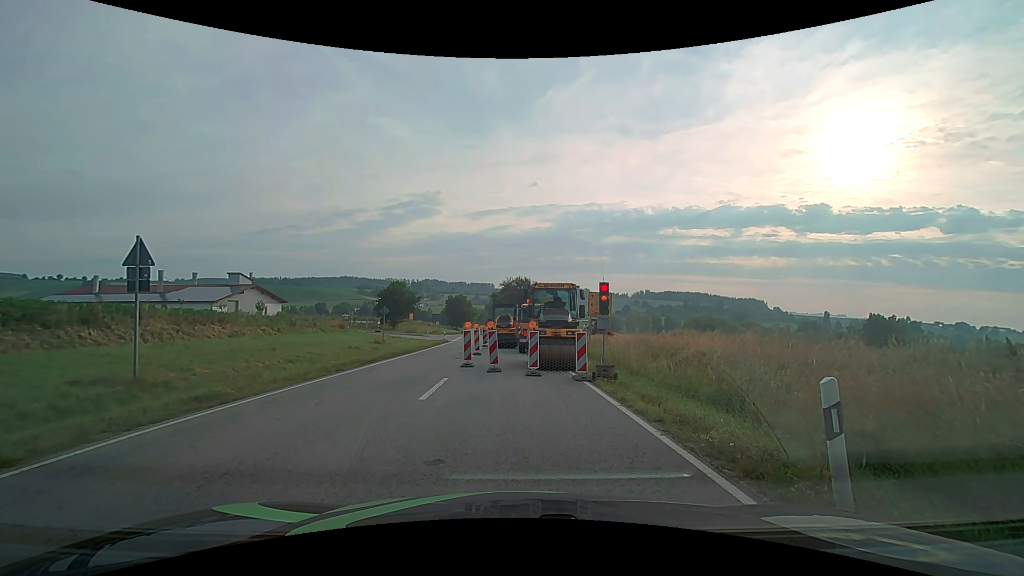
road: secondary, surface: asphalt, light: Day
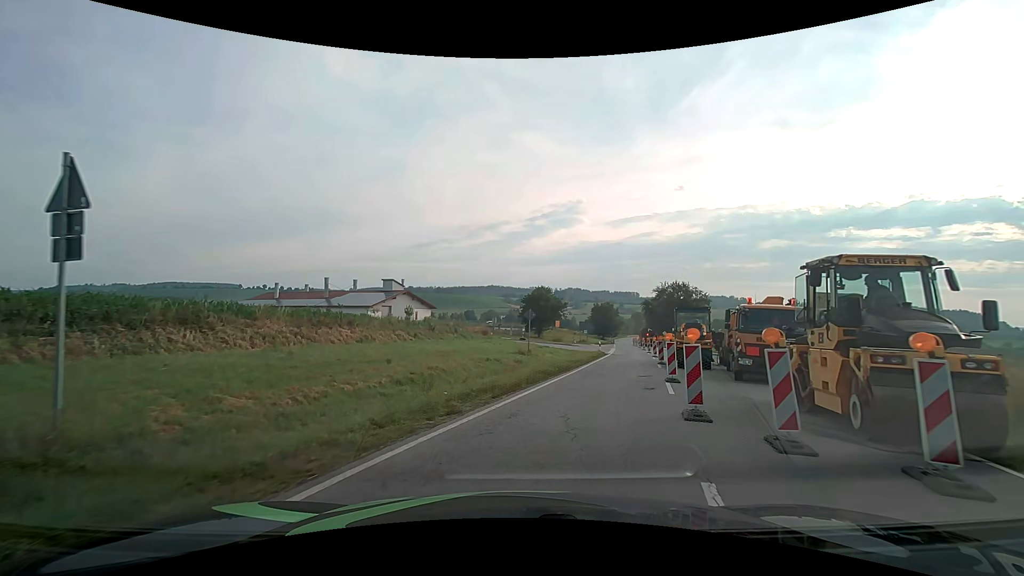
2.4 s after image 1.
(-2.0, +9.2) m; -18°
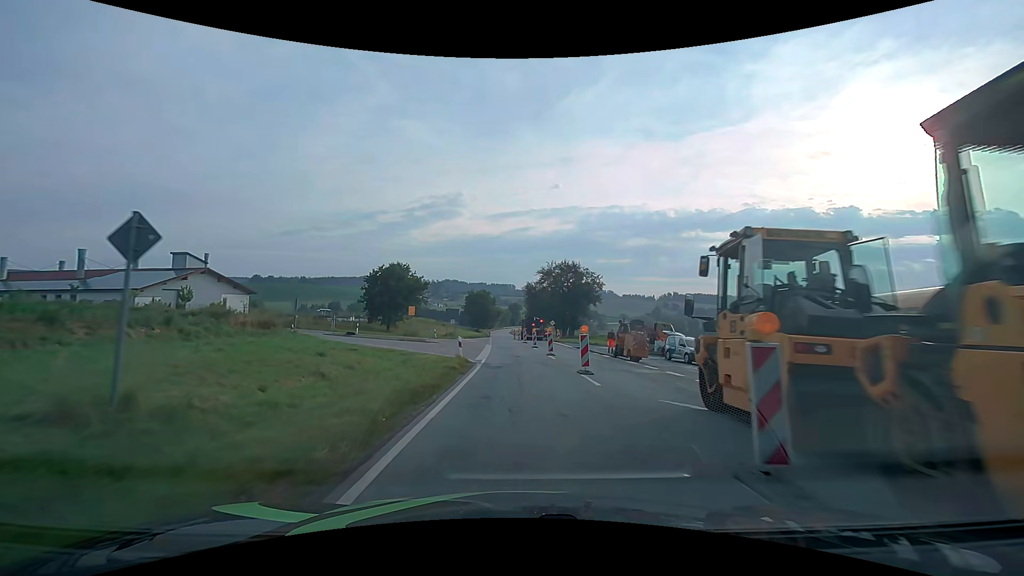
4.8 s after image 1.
(+4.4, +24.8) m; +15°
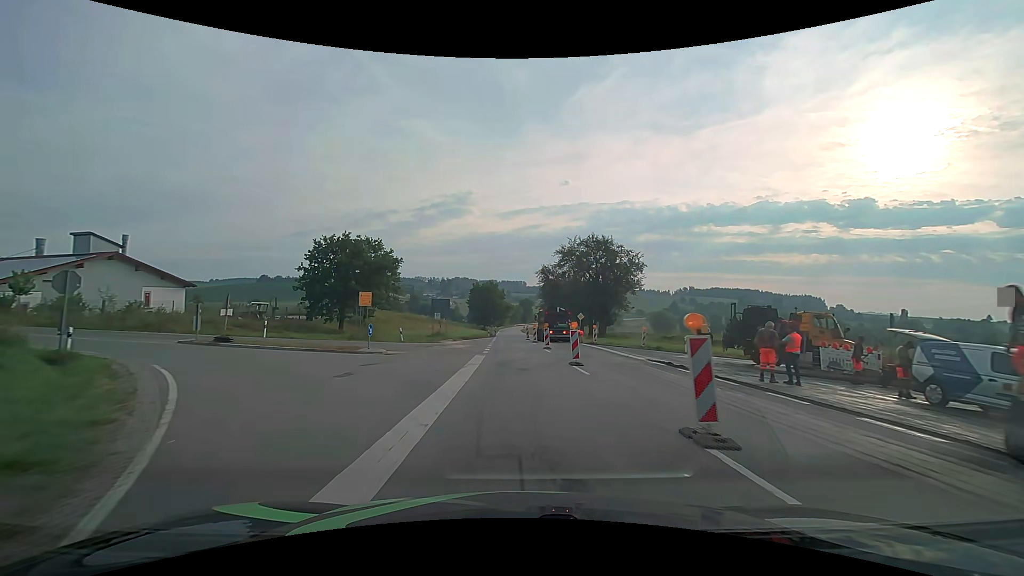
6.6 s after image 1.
(-0.3, +22.1) m; -1°
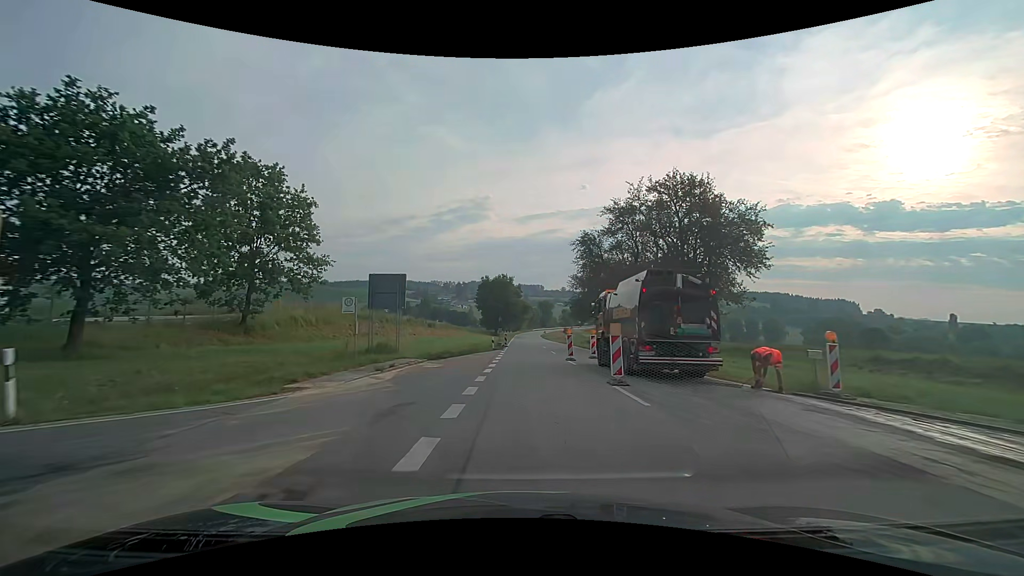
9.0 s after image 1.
(-0.7, +29.2) m; -2°
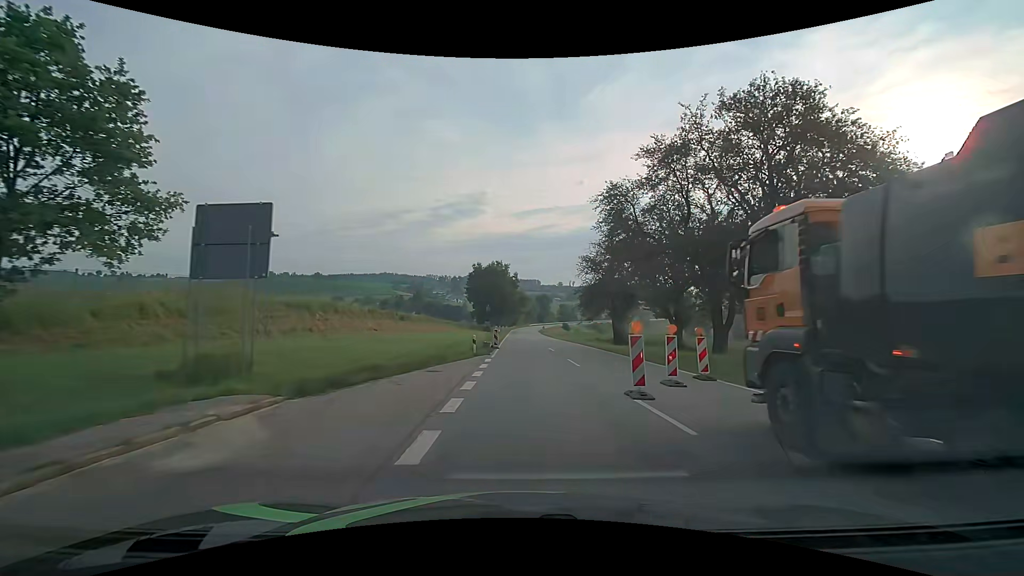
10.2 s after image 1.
(0.0, +14.5) m; 0°
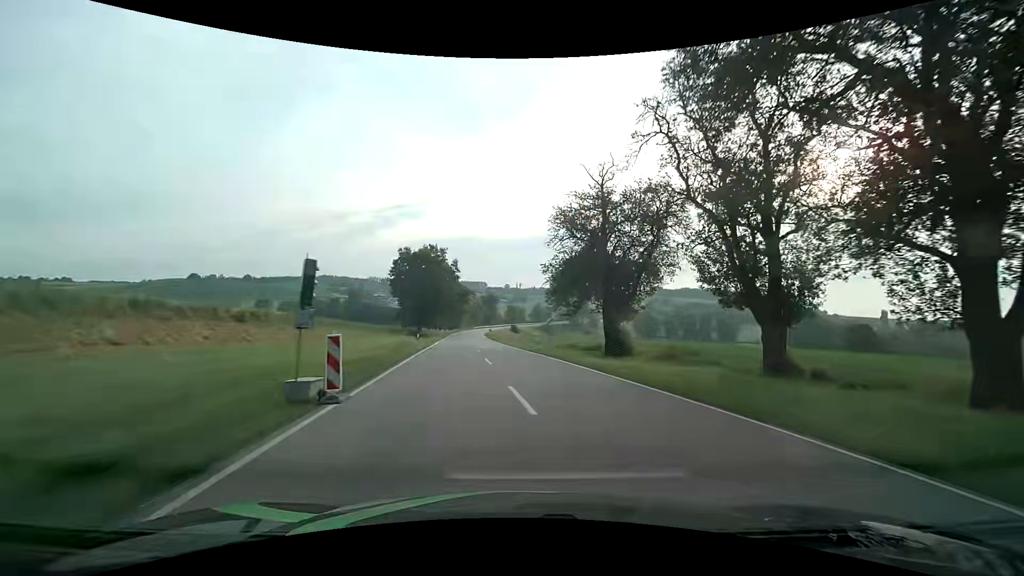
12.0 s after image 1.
(+0.8, +23.0) m; +6°
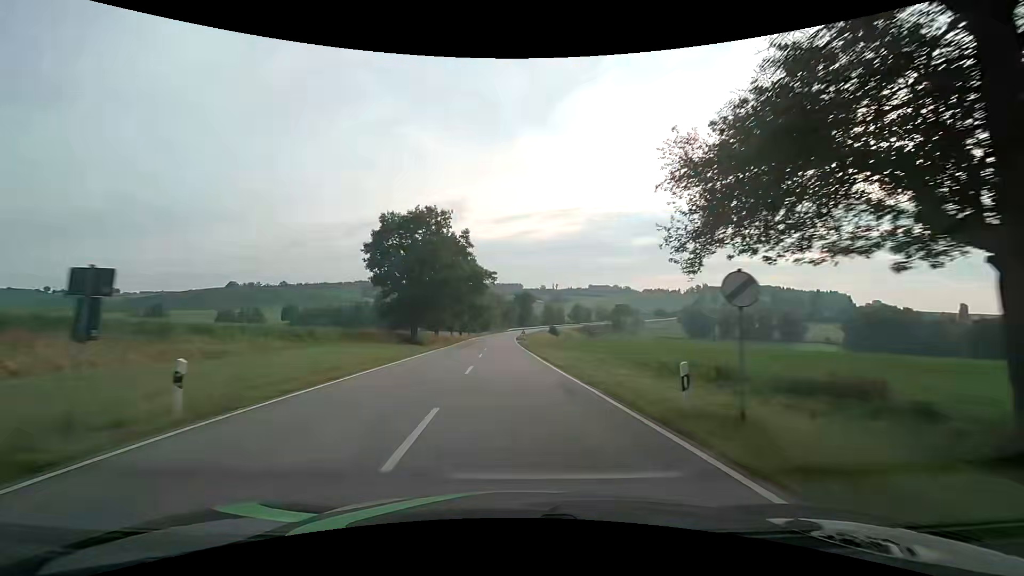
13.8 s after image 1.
(-0.4, +27.5) m; -4°
(0, +10) (0, +20) (0, +30) (-1, +40) (-1, +50) (-1, +60) (-1, +70) (-1, +80) (-1, +90) (-1, +100) m
